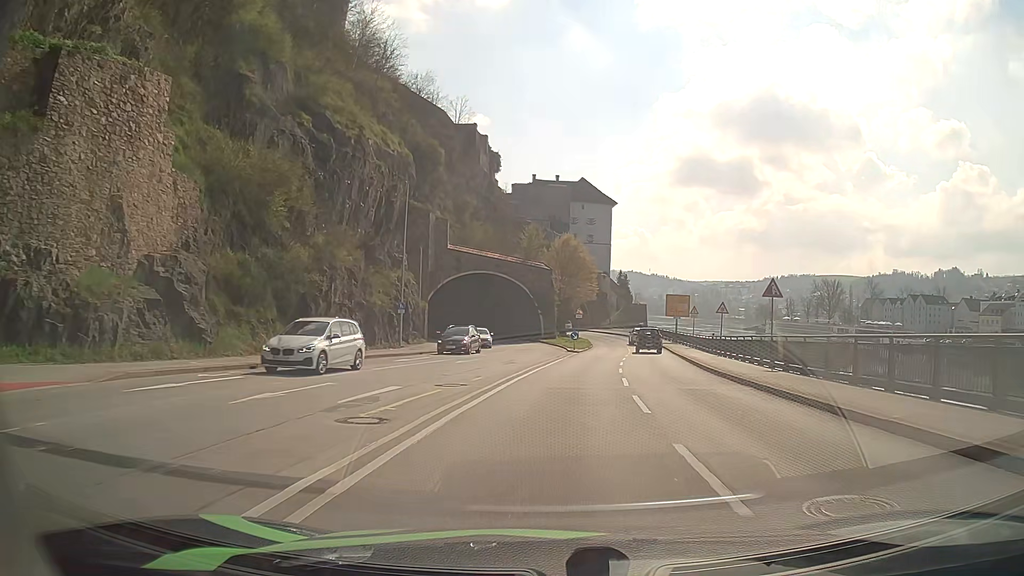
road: primary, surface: asphalt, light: Day
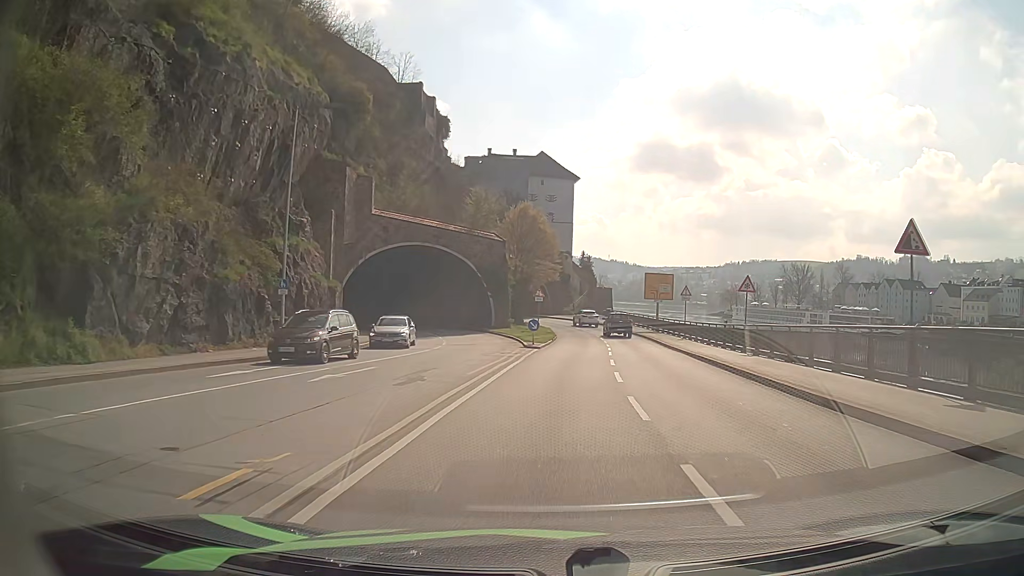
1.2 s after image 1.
(+0.5, +13.3) m; +5°
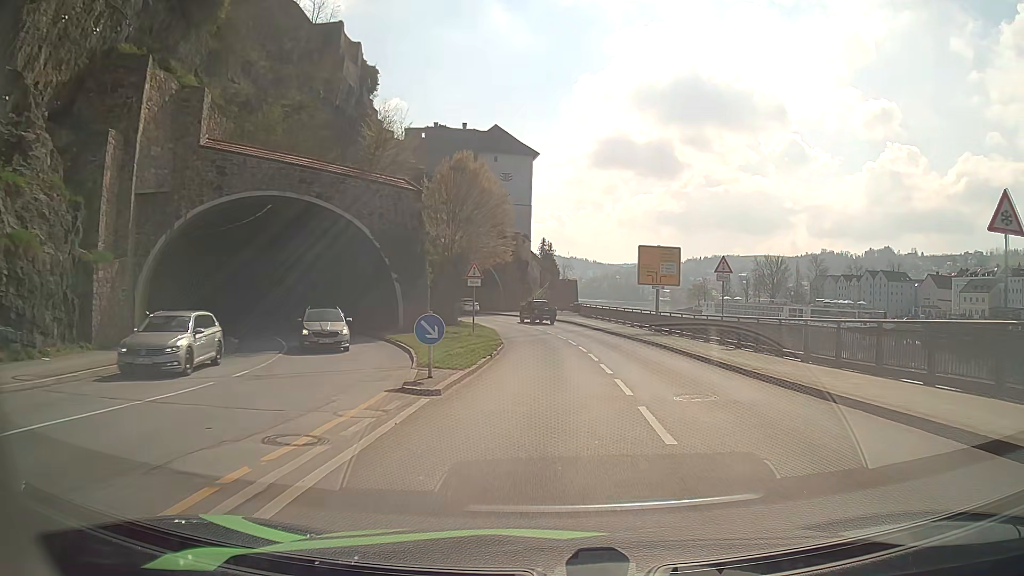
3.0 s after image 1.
(+0.4, +20.1) m; +2°
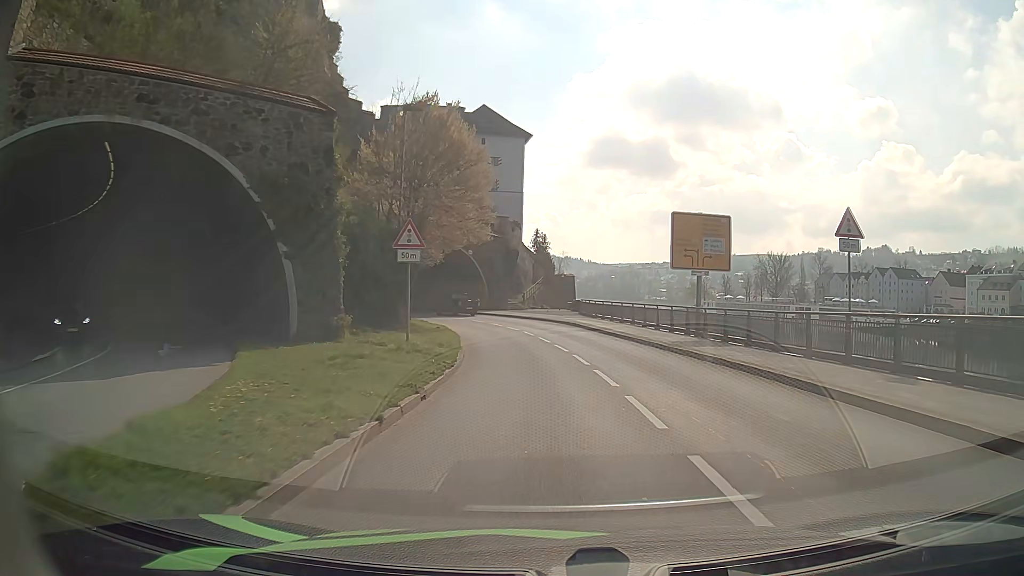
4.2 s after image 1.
(+0.1, +13.0) m; +1°
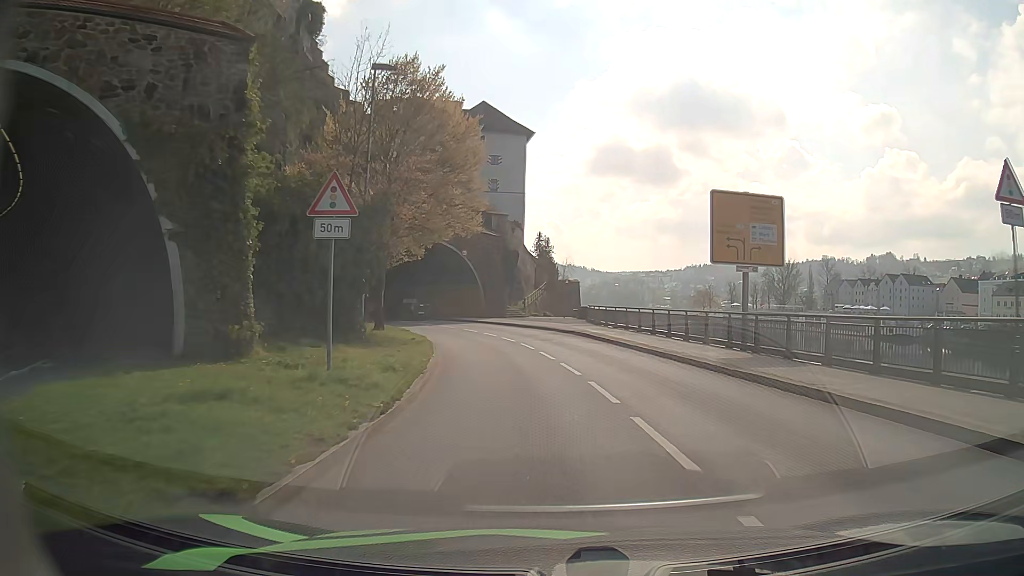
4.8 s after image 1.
(0.0, +6.5) m; 0°
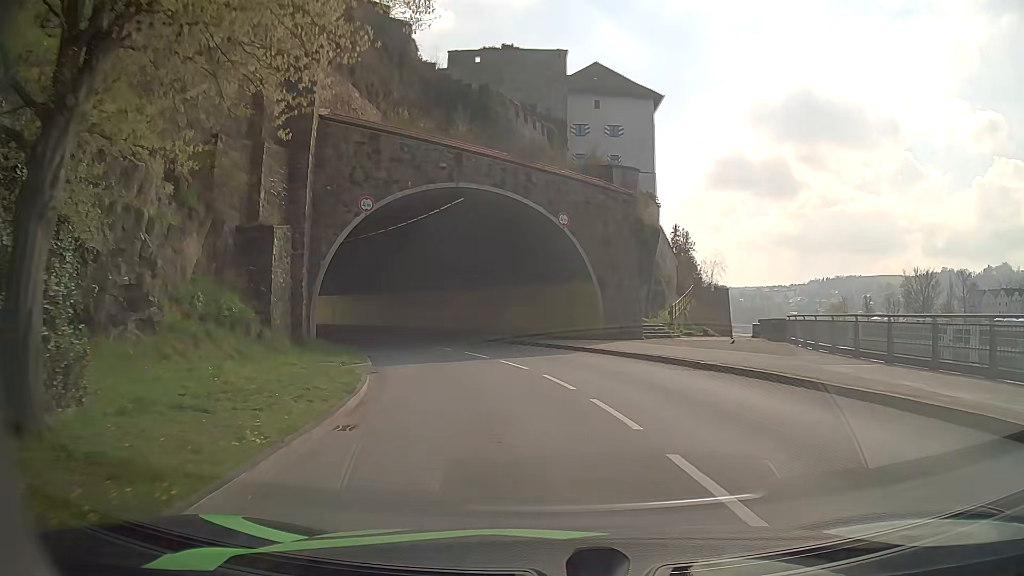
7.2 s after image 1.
(-1.9, +24.7) m; -10°
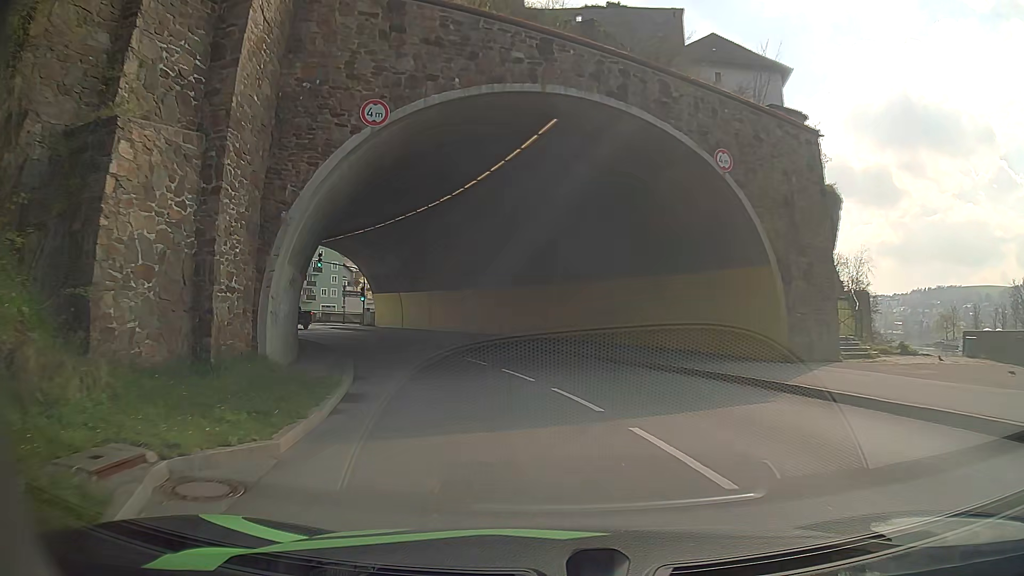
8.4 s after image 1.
(-0.9, +11.7) m; -9°
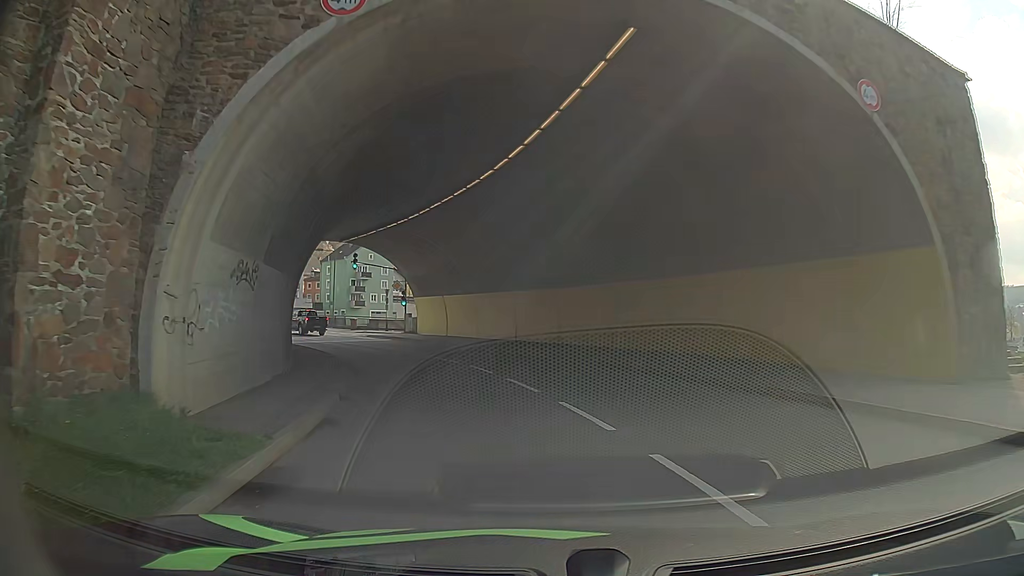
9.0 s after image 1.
(-0.2, +5.7) m; -5°
